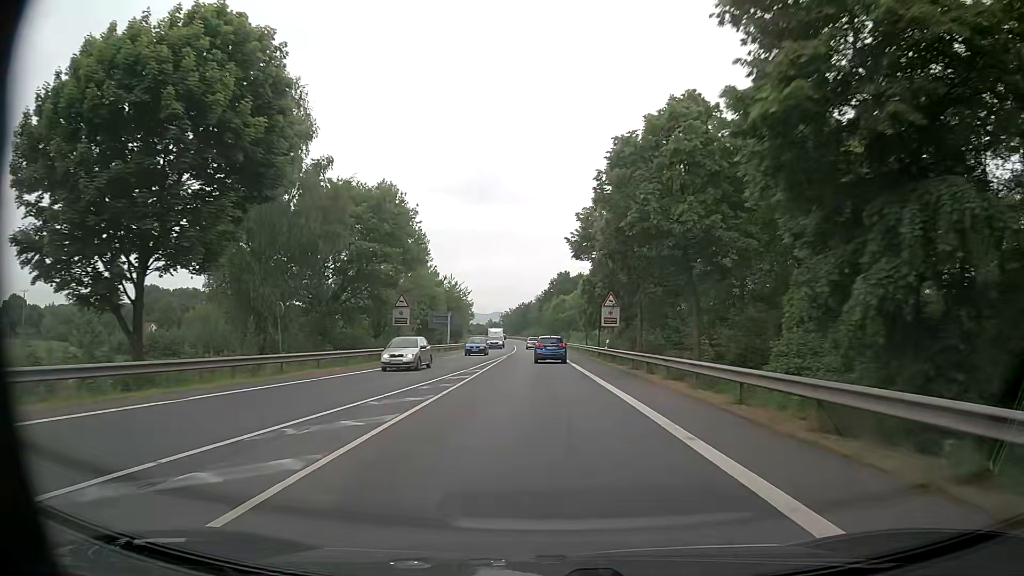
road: primary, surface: asphalt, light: Day
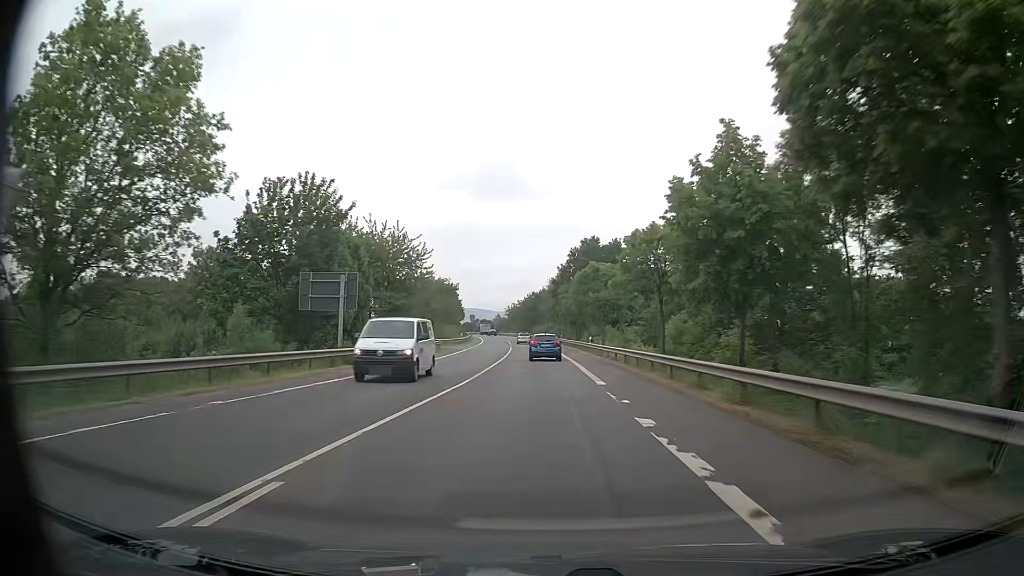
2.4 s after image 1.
(-0.8, +44.4) m; -2°
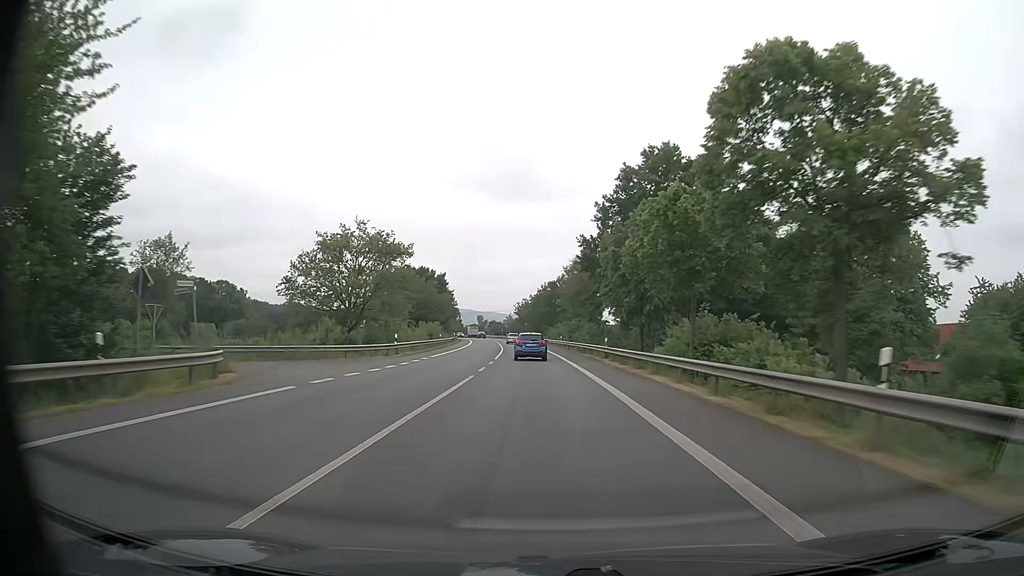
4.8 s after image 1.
(-0.5, +45.9) m; -1°
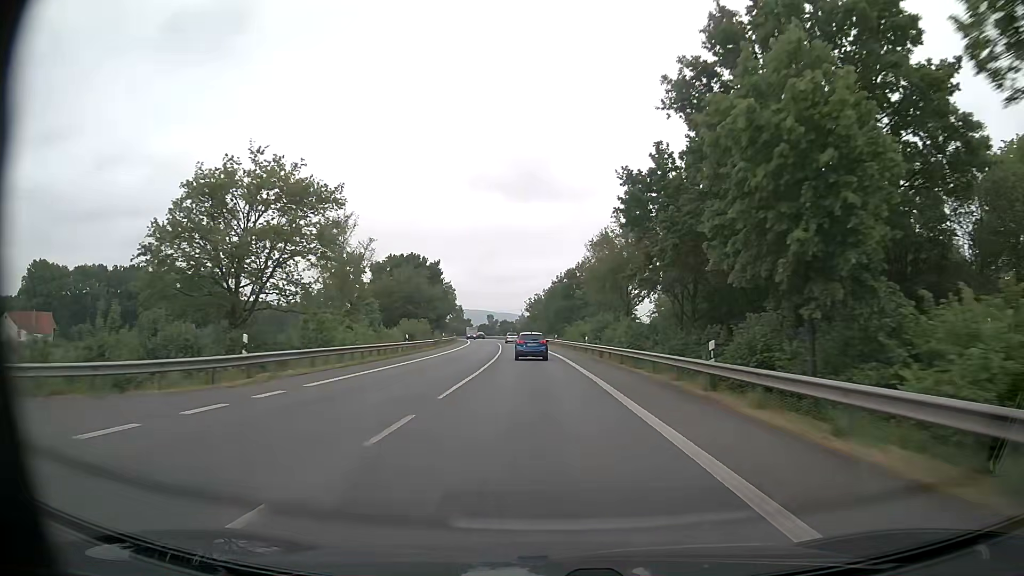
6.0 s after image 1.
(-0.3, +23.2) m; -1°
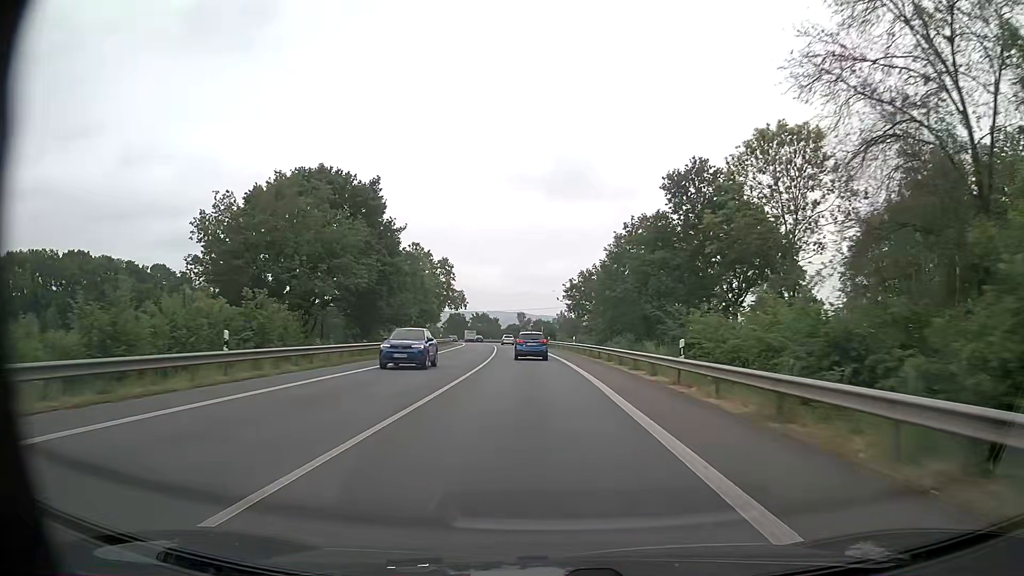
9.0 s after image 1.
(-1.7, +57.8) m; -3°
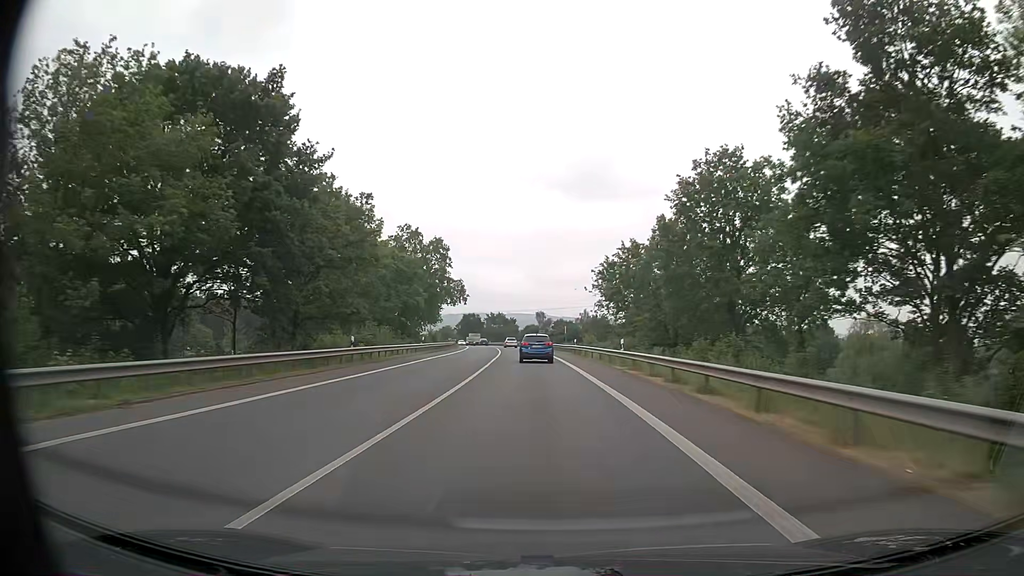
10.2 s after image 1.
(-0.4, +22.7) m; -2°
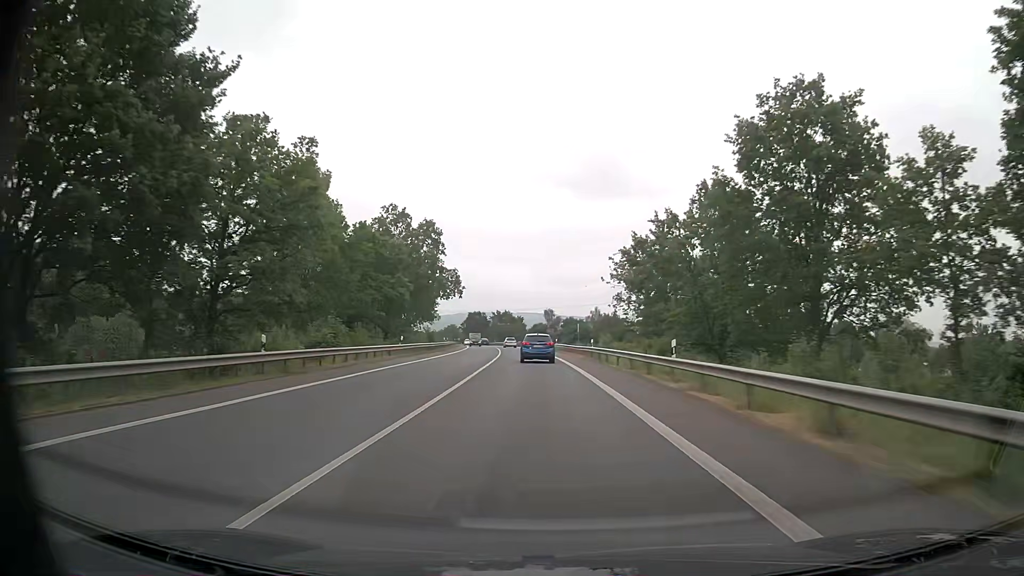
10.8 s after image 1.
(0.0, +11.3) m; -1°
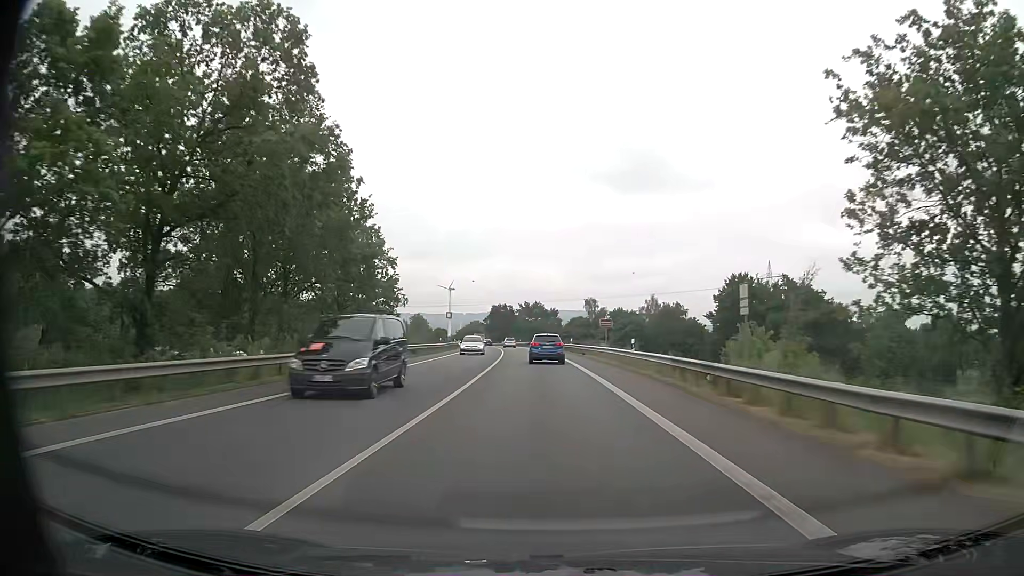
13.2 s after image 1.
(-1.0, +45.2) m; -3°
(0, +10) (0, +20) (0, +30) (-1, +40) (-1, +50) (-2, +60) (-3, +70) (-3, +80) (-4, +90) (-5, +100) m
